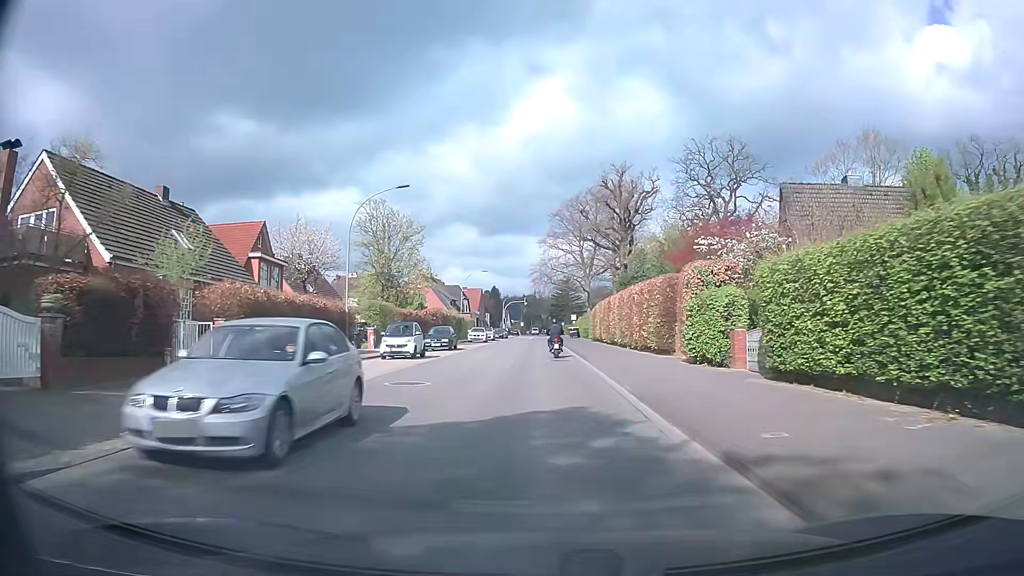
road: secondary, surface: asphalt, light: Day
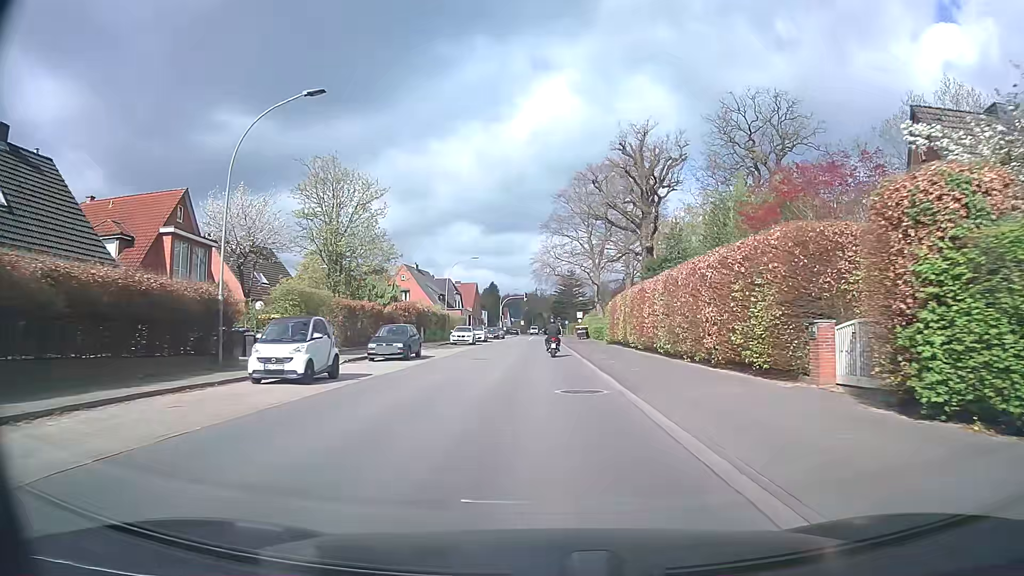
(0.0, +13.3) m; -1°
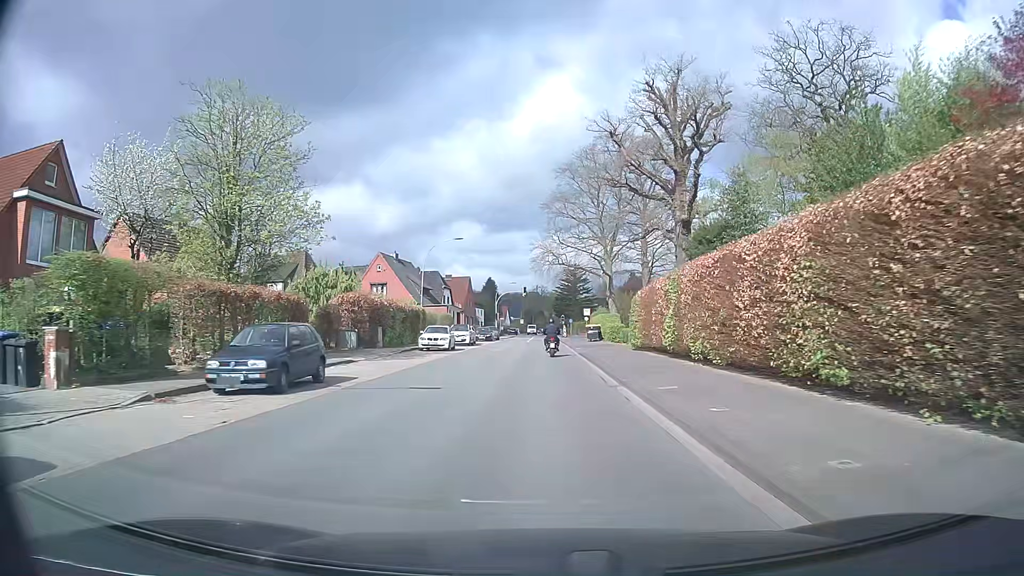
(+0.1, +13.5) m; 0°
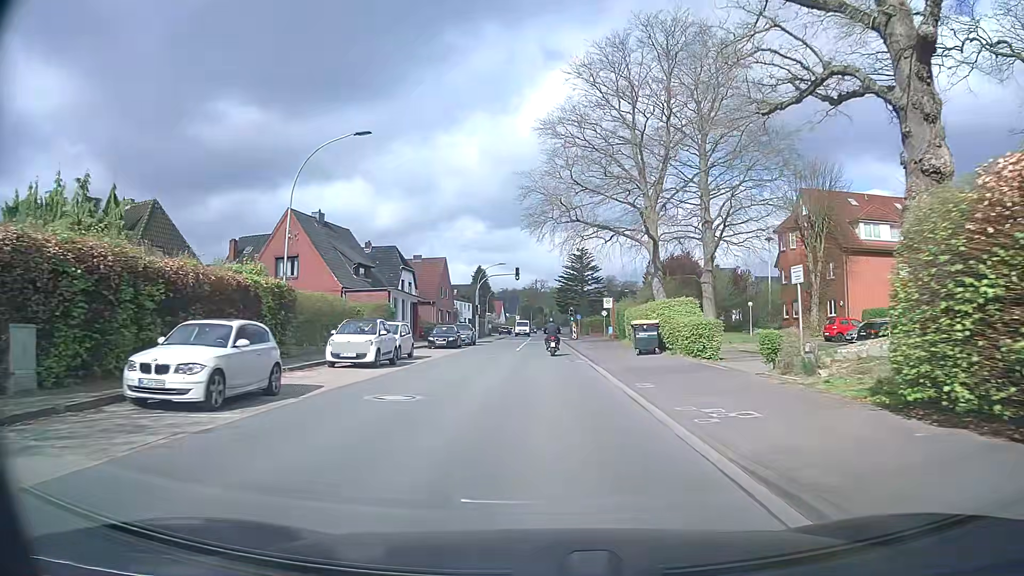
(-0.1, +27.3) m; 0°
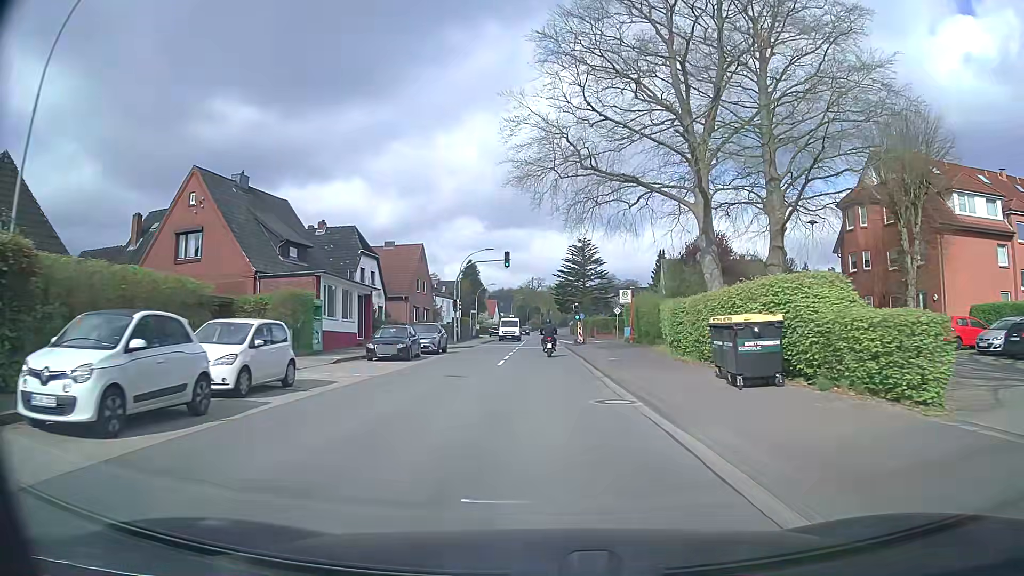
(0.0, +13.8) m; 0°
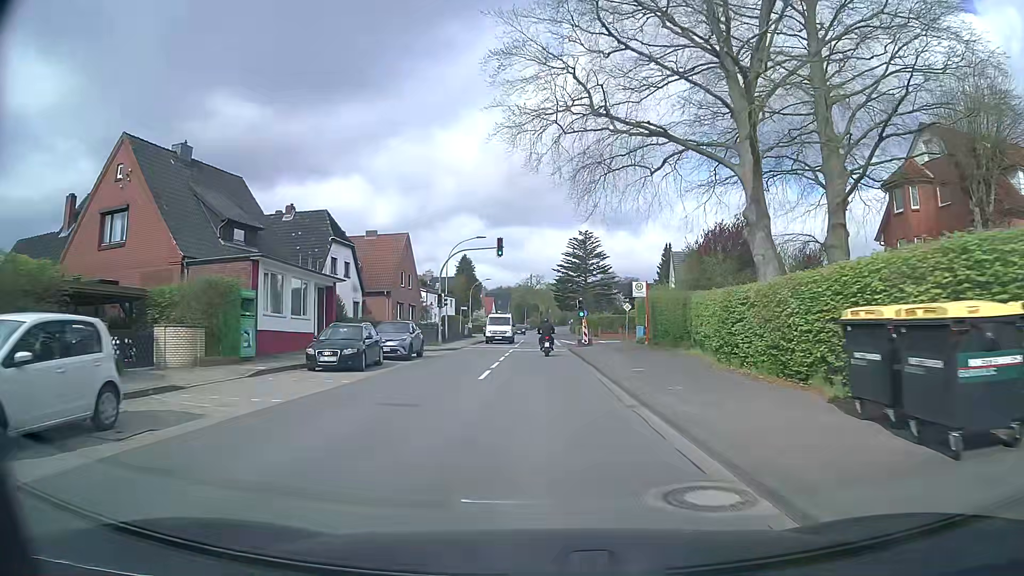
(0.0, +6.9) m; +1°
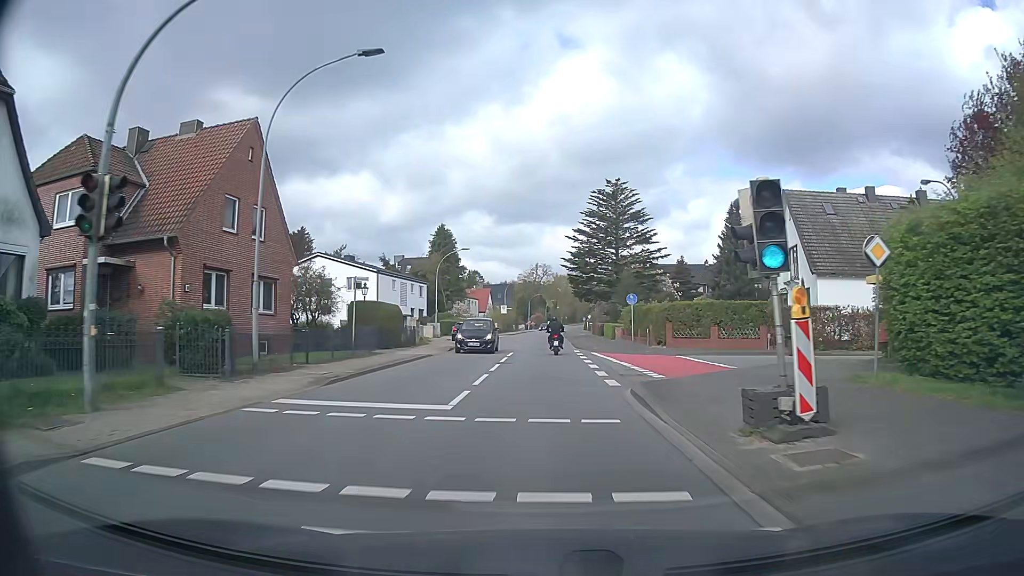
(-0.3, +34.9) m; -1°
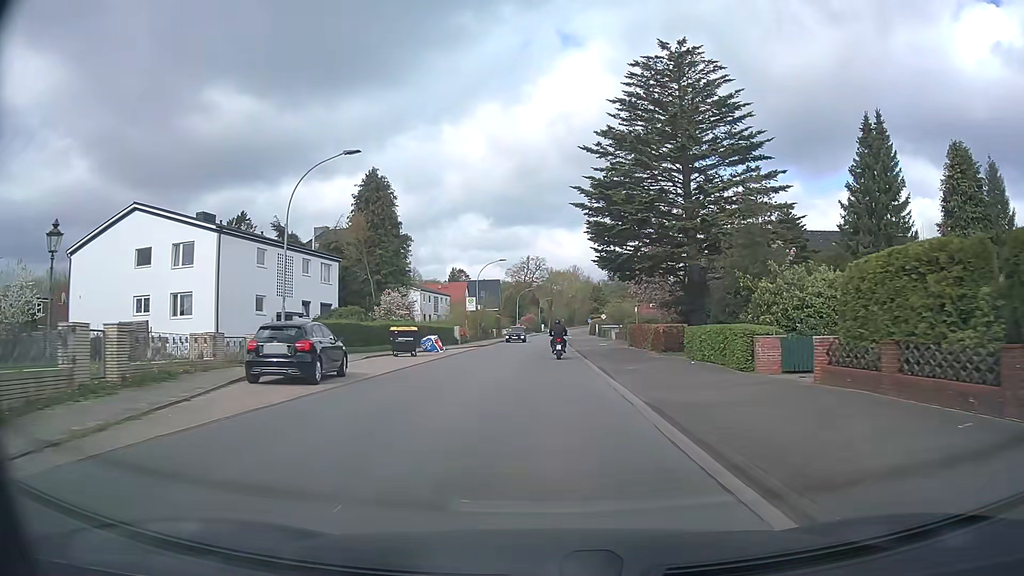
(+0.3, +34.7) m; +1°
(0, +10) (0, +20) (0, +30) (0, +40) (0, +50) (+1, +60) (+1, +70) (+1, +80) (+2, +90) (+2, +100) m
